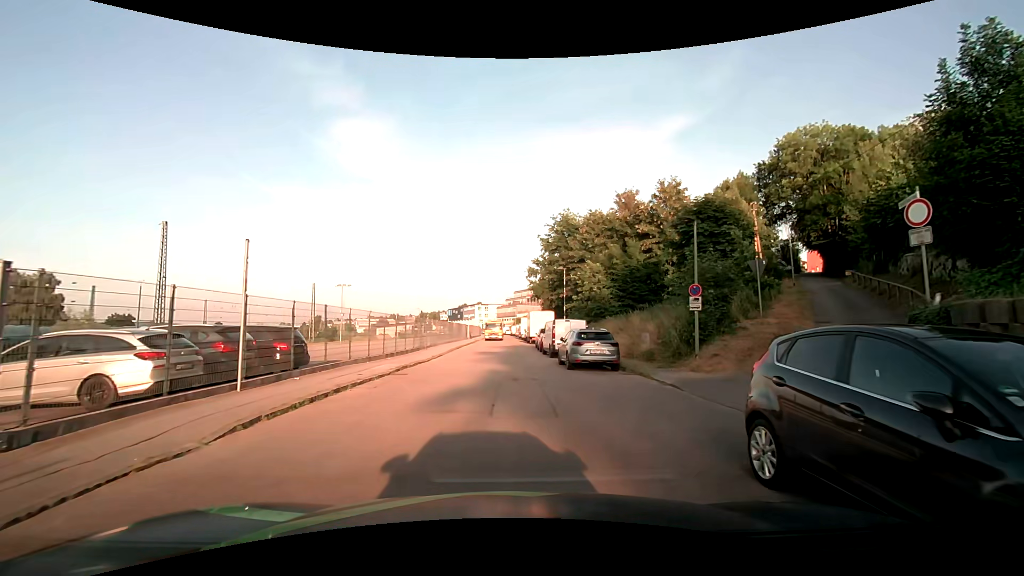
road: residential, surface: asphalt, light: Day
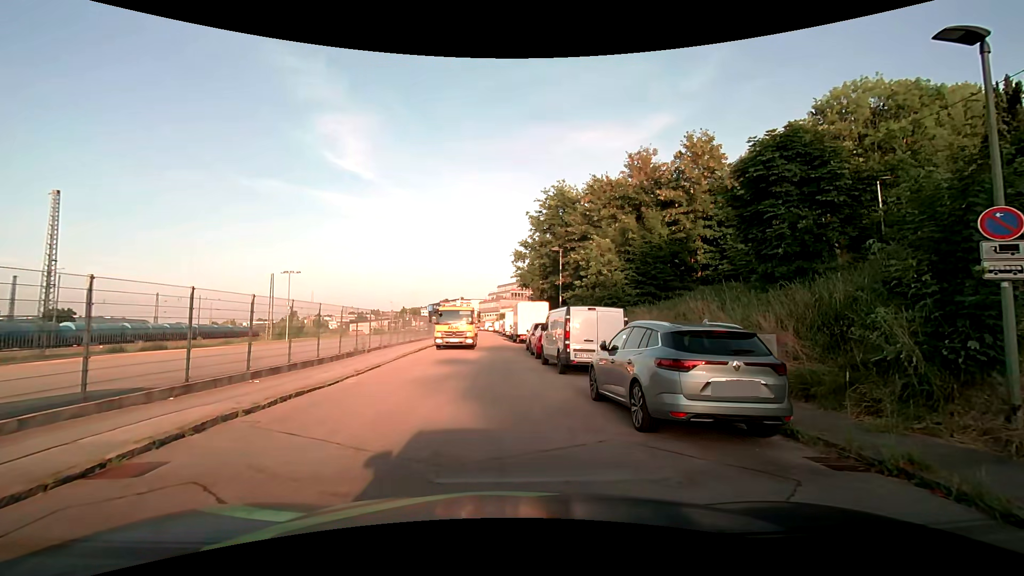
(0.0, +10.9) m; +2°
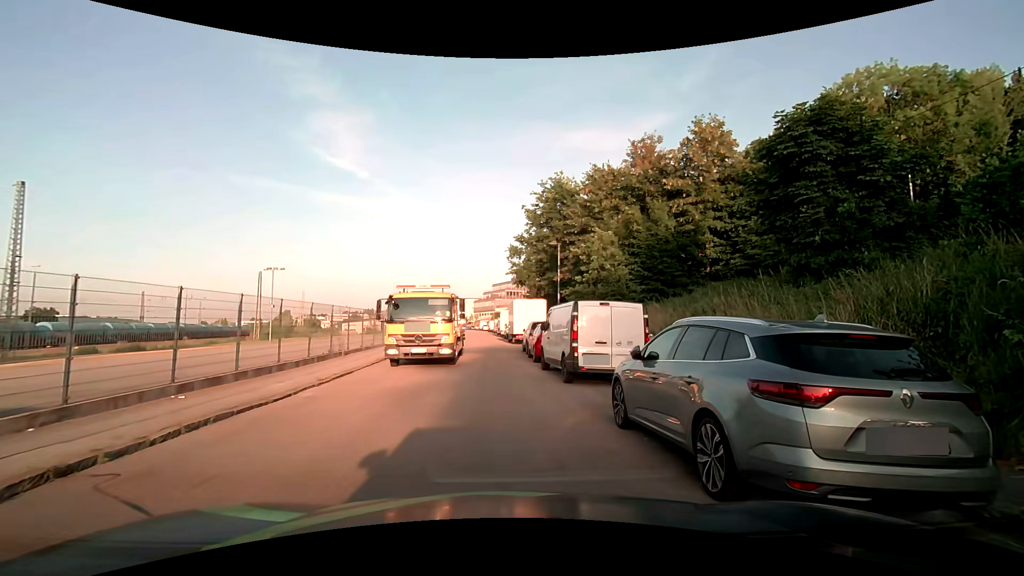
(0.0, +2.5) m; -1°
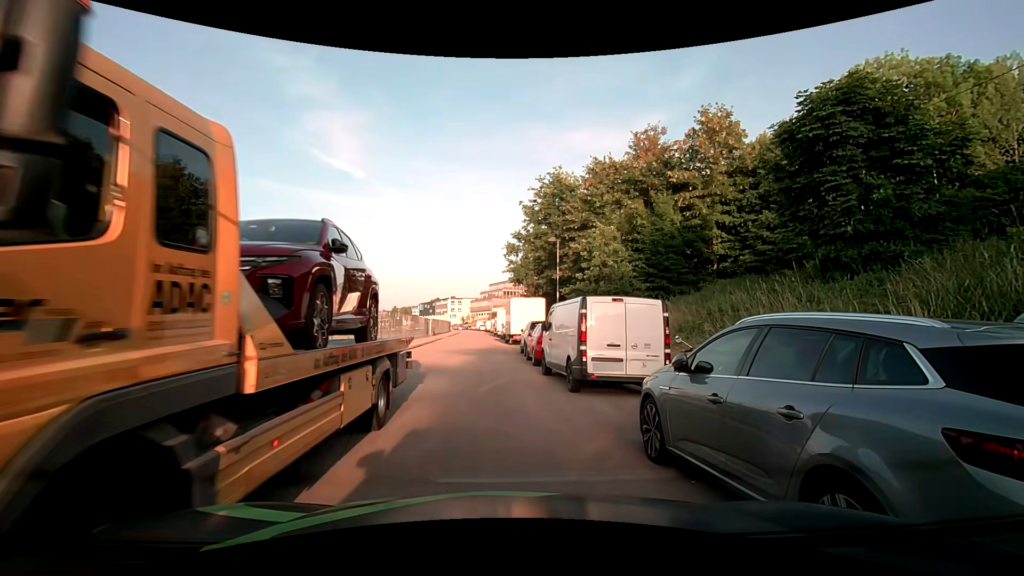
(0.0, +1.6) m; 0°
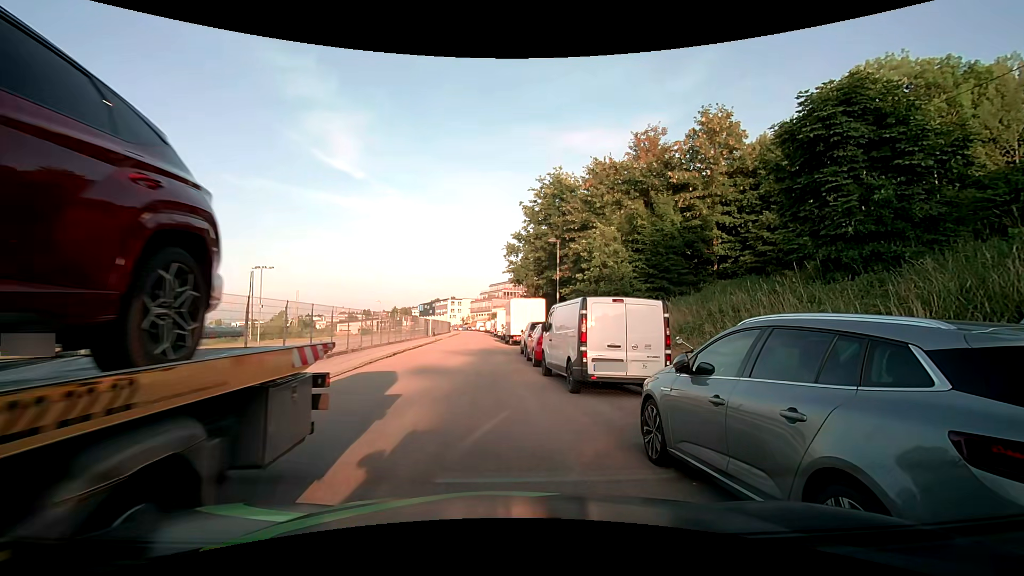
(0.0, +0.1) m; 0°
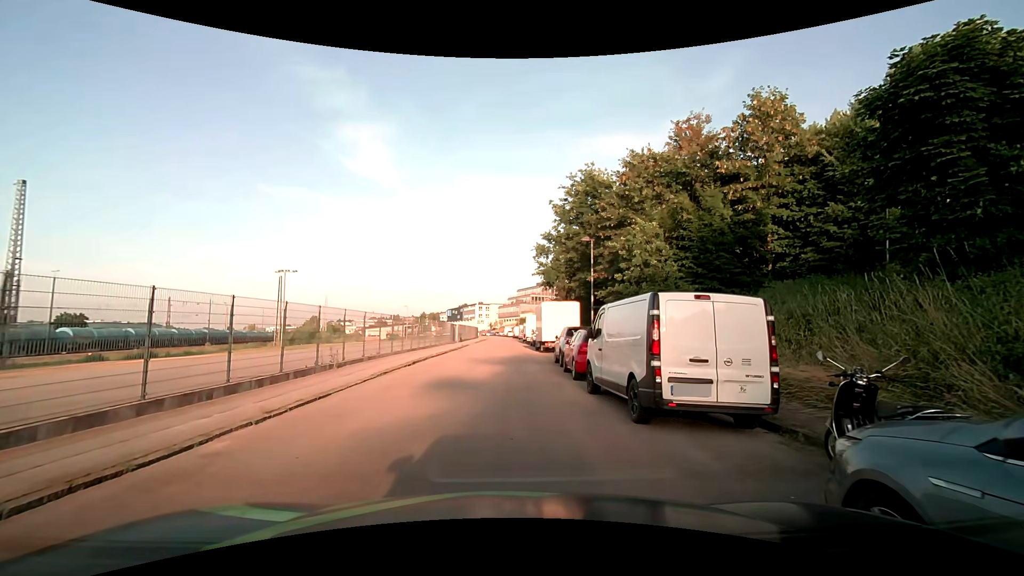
(-0.1, +2.8) m; -3°
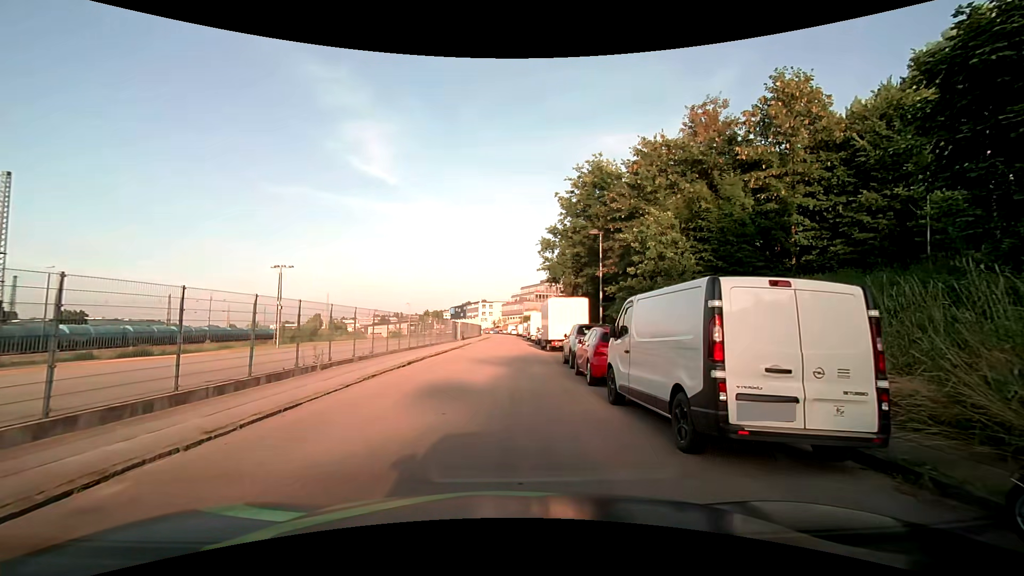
(0.0, +2.0) m; 0°
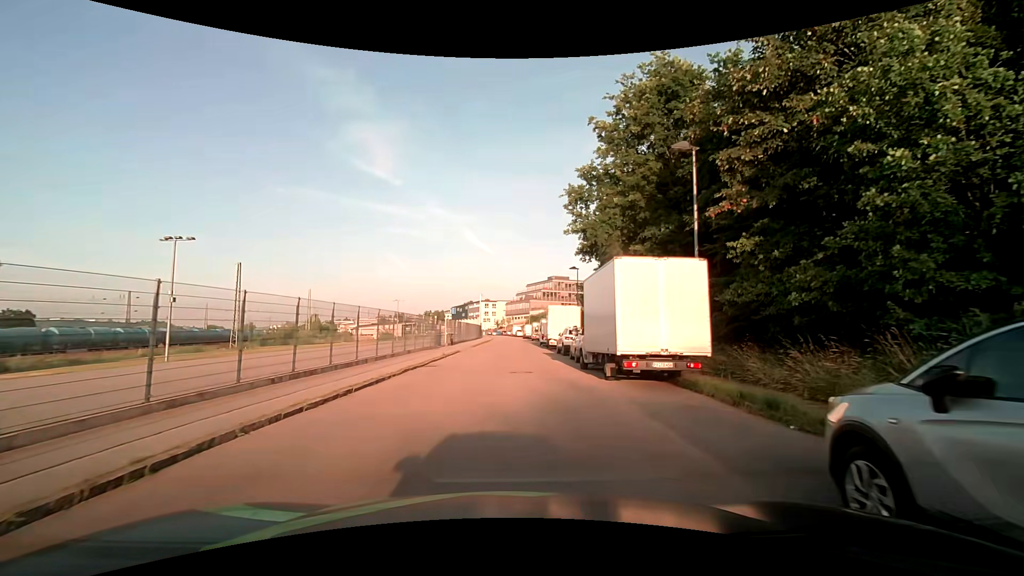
(-0.2, +16.9) m; -1°
(0, +10) (+1, +20) (+1, +30) (+1, +40) (+1, +50) (+1, +60) (+1, +70) (+1, +80) (+1, +90) (+1, +100) m
